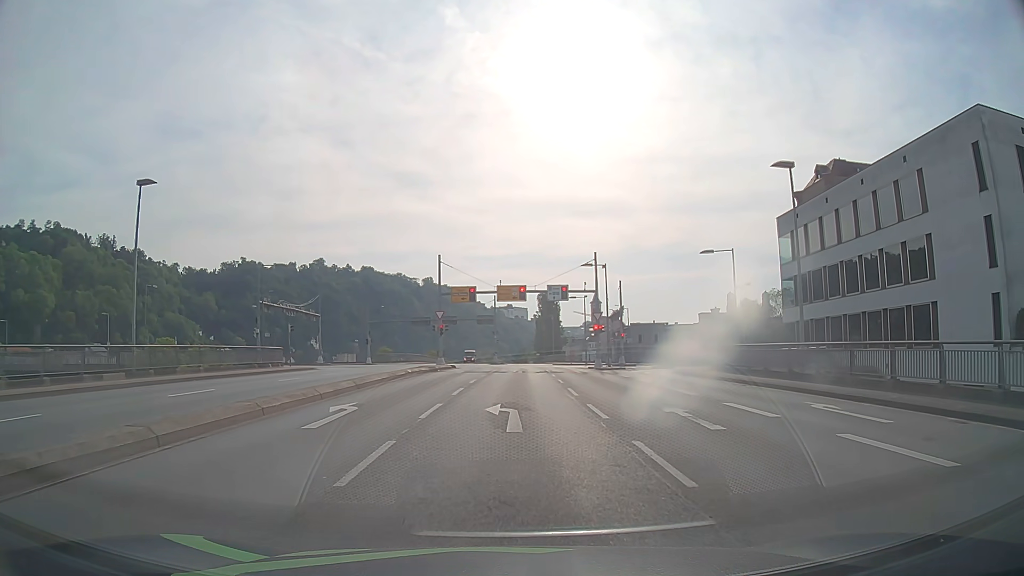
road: primary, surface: asphalt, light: Day
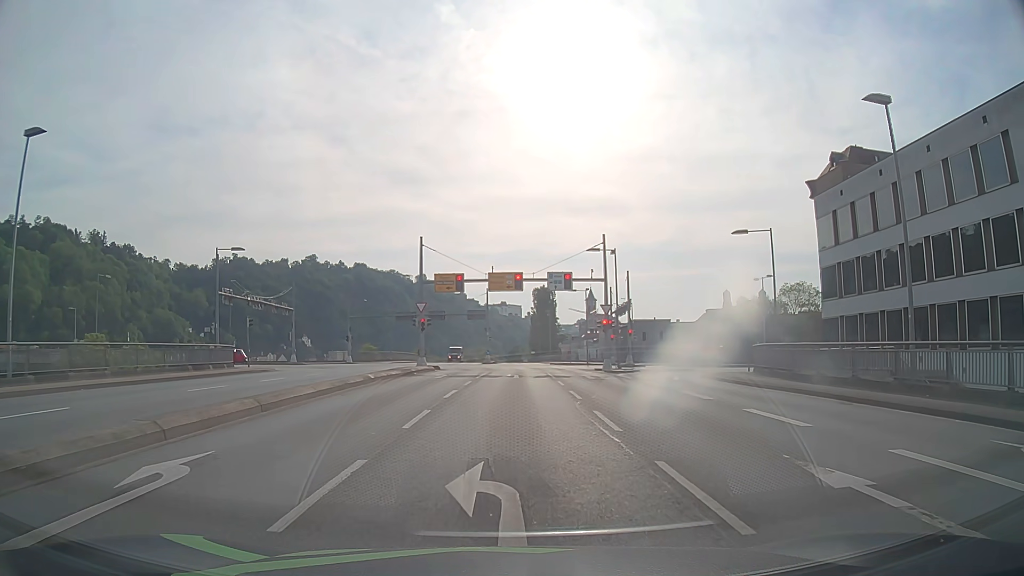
(0.0, +7.5) m; +1°
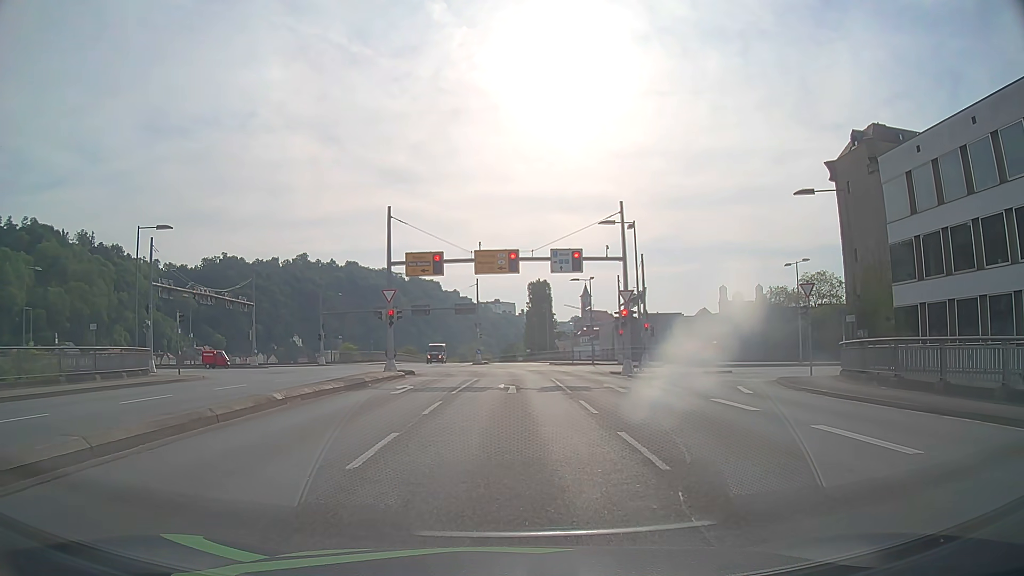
(0.0, +9.4) m; 0°
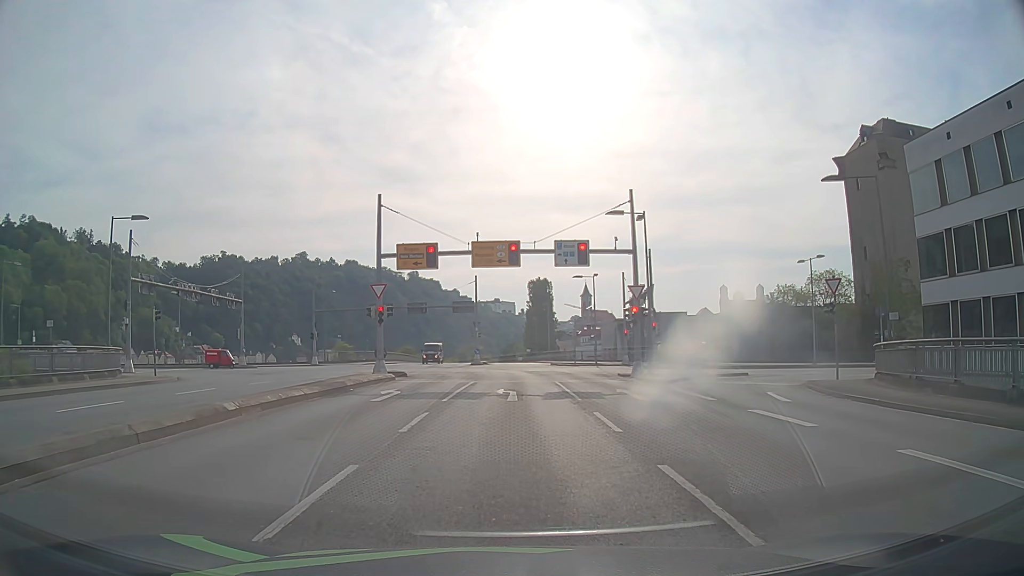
(0.0, +2.7) m; +1°
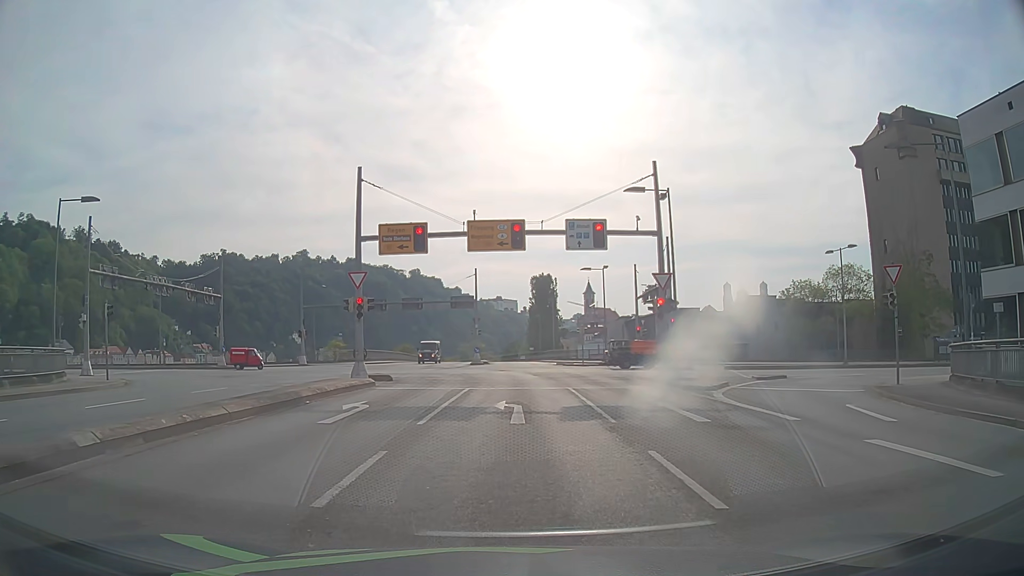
(0.0, +4.8) m; 0°
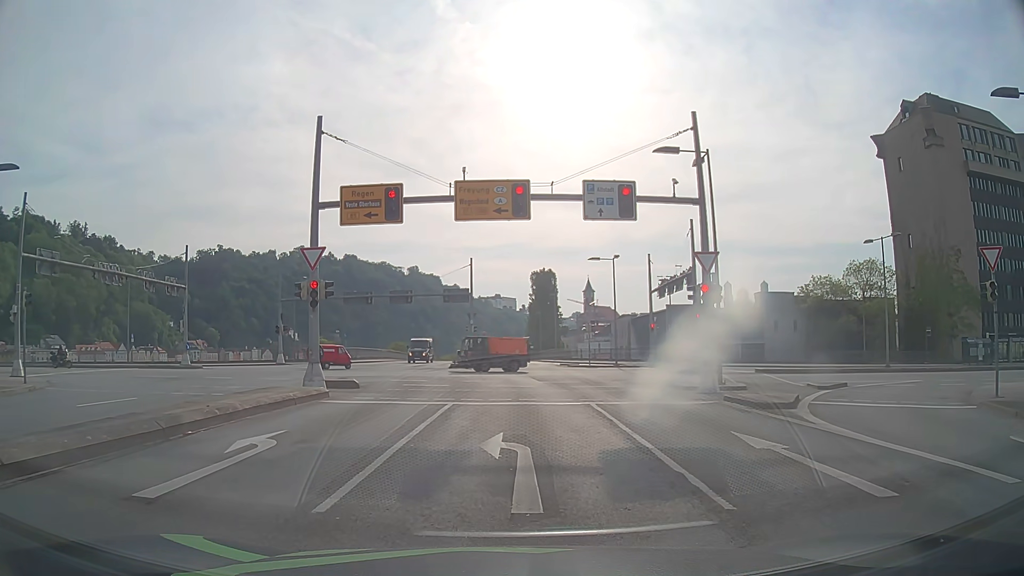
(0.0, +6.1) m; -1°
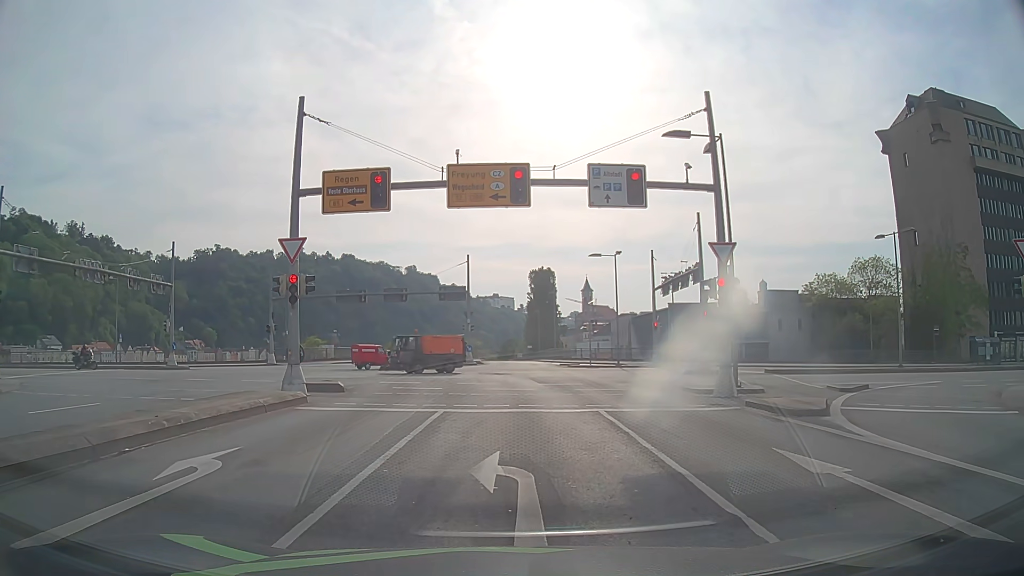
(0.0, +1.8) m; +2°
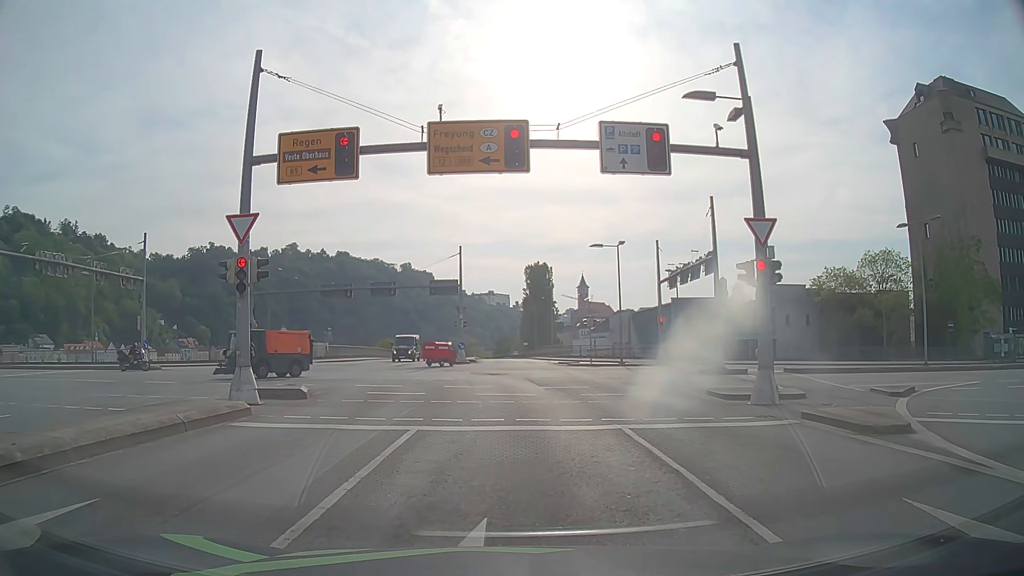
(0.0, +3.4) m; +1°
